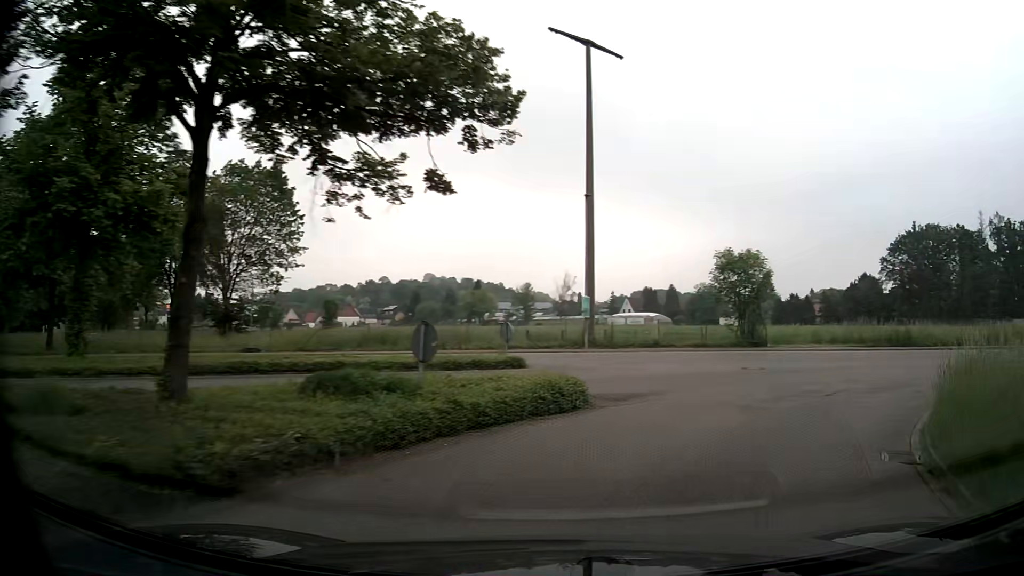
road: unclassified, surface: asphalt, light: Day
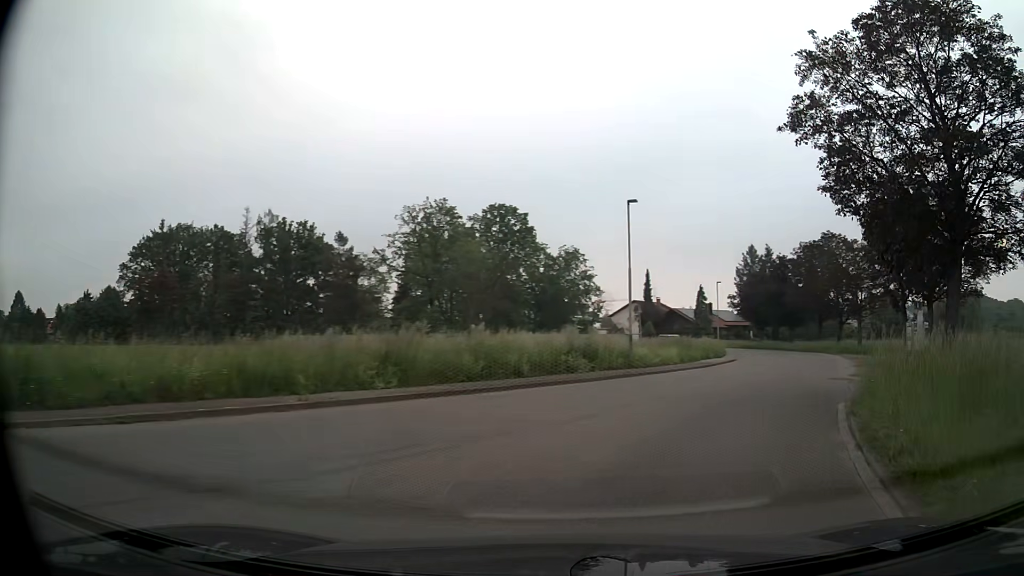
(+12.0, +18.4) m; +65°
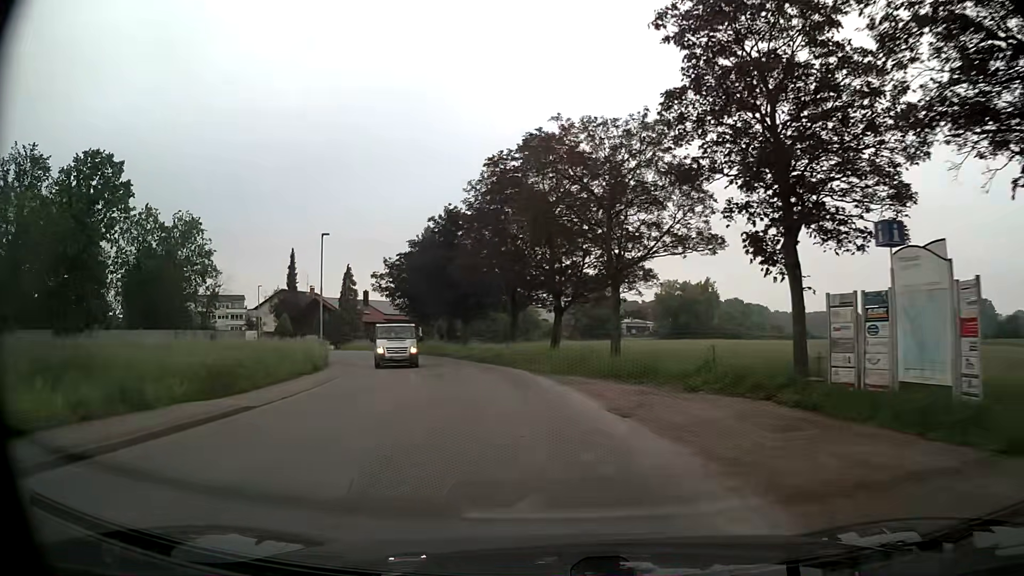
(+10.0, +26.7) m; +26°
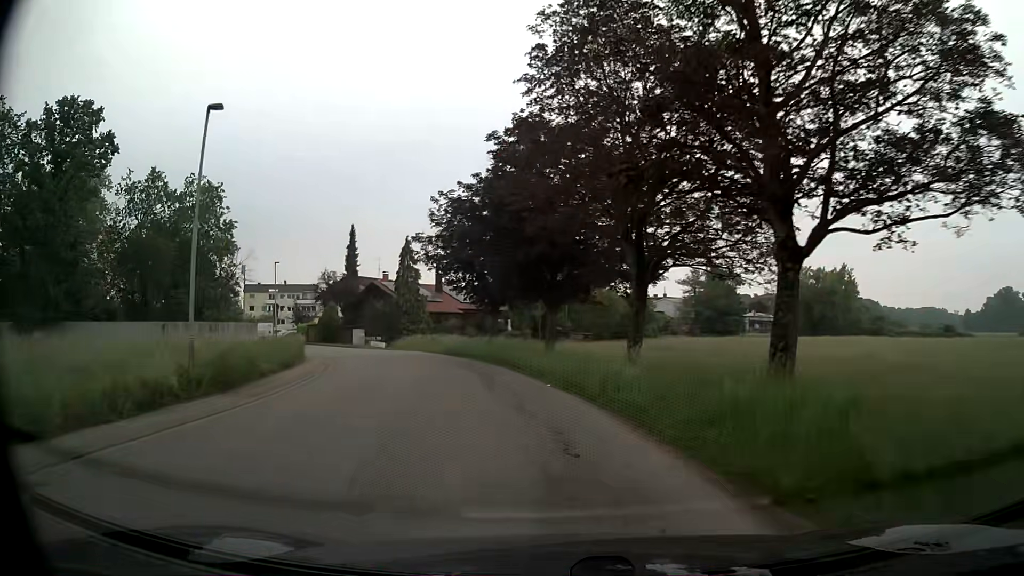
(-1.5, +19.8) m; -9°
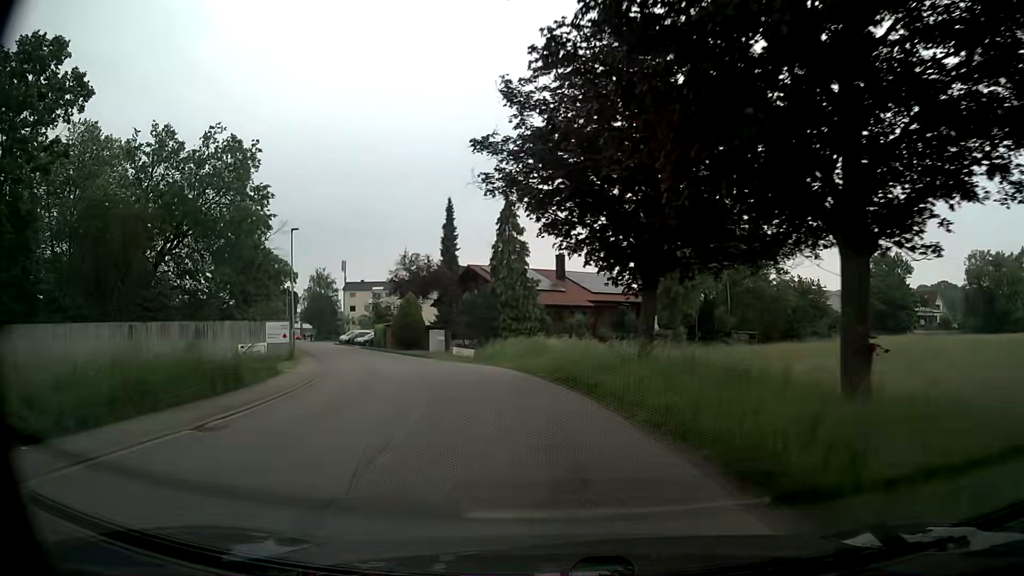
(-2.1, +19.5) m; -12°
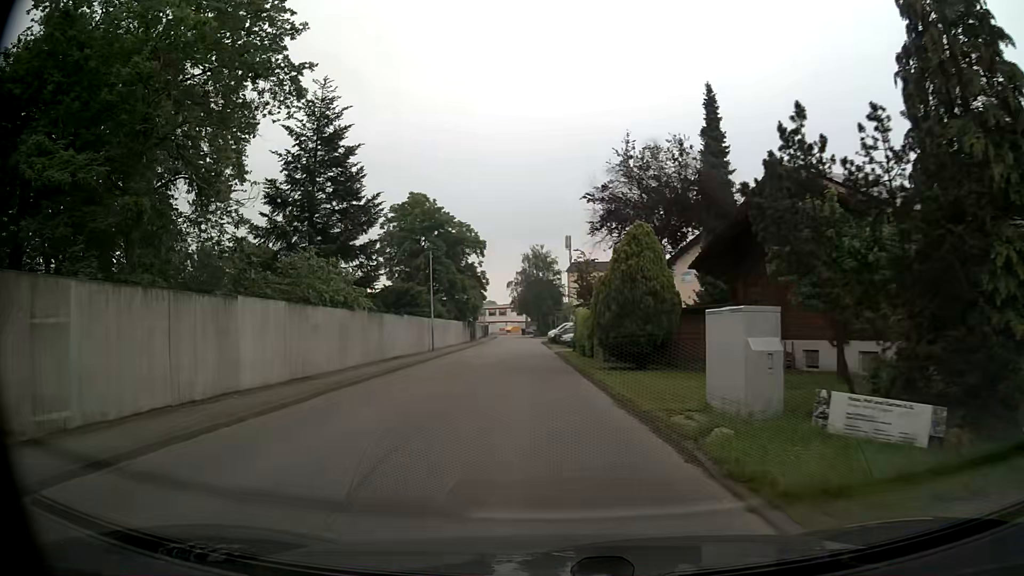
(-5.5, +31.0) m; -20°
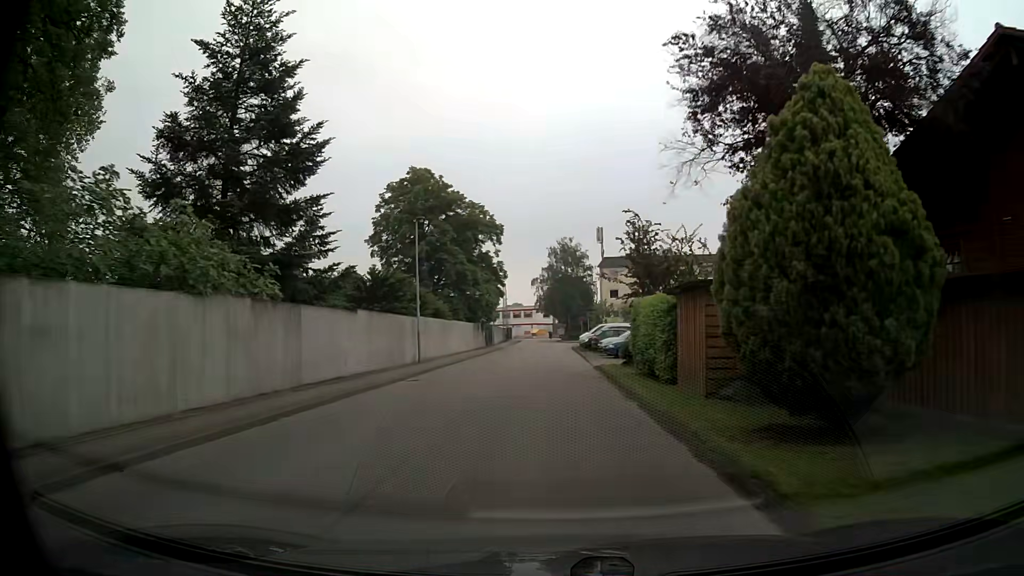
(-0.5, +12.5) m; -3°
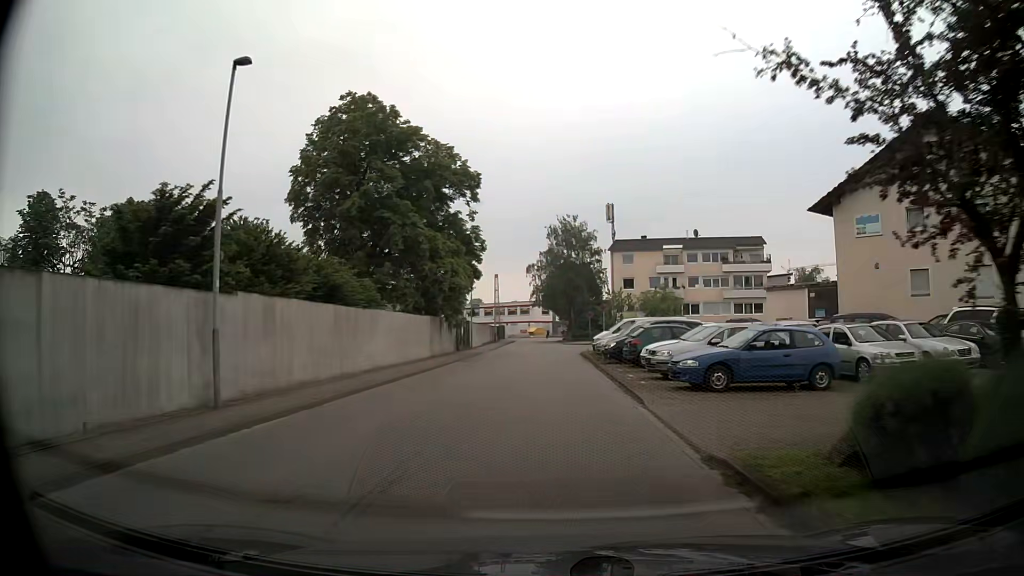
(-0.1, +18.6) m; 0°
(0, +10) (0, +20) (0, +30) (0, +40) (0, +50) (0, +60) (0, +70) (0, +80) (-1, +90) (-1, +100) m
